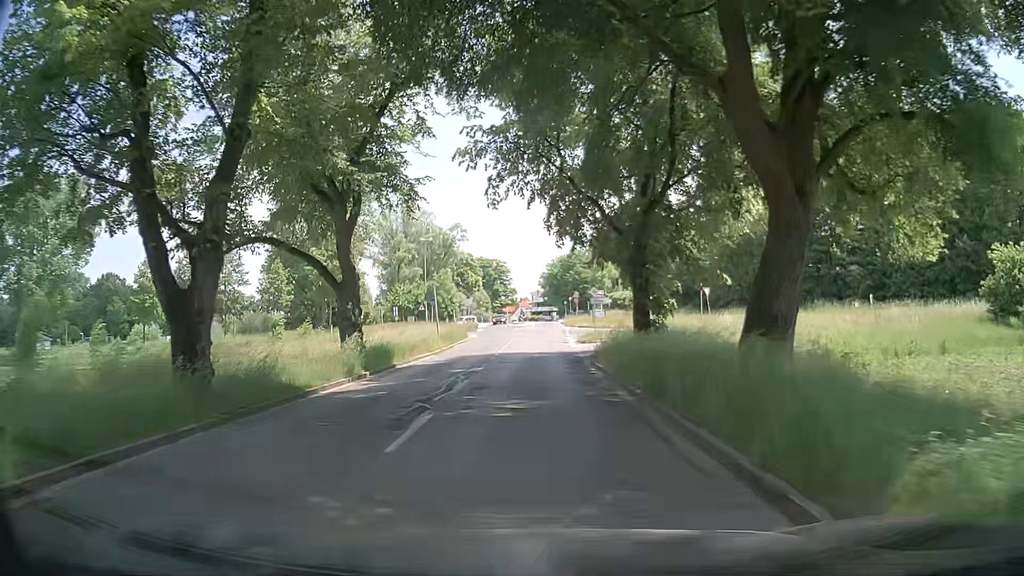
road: tertiary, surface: asphalt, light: Day
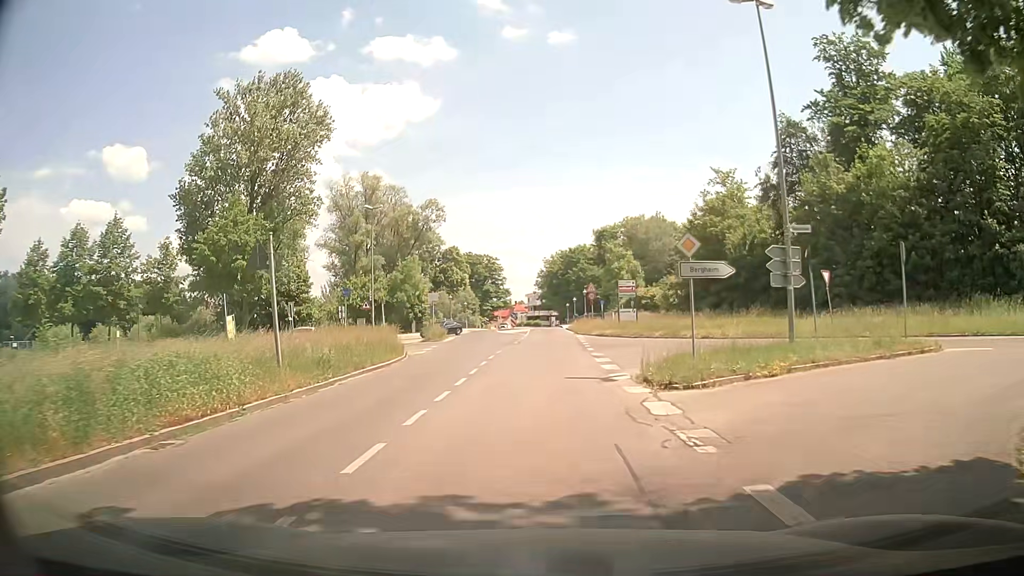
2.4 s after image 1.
(+0.2, +24.7) m; 0°
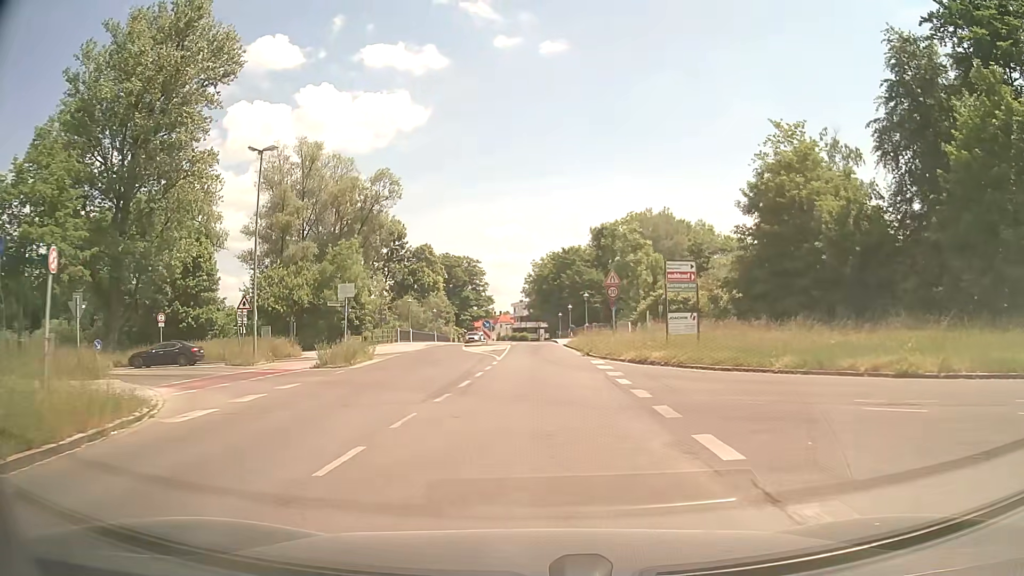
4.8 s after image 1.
(+0.4, +21.4) m; +1°
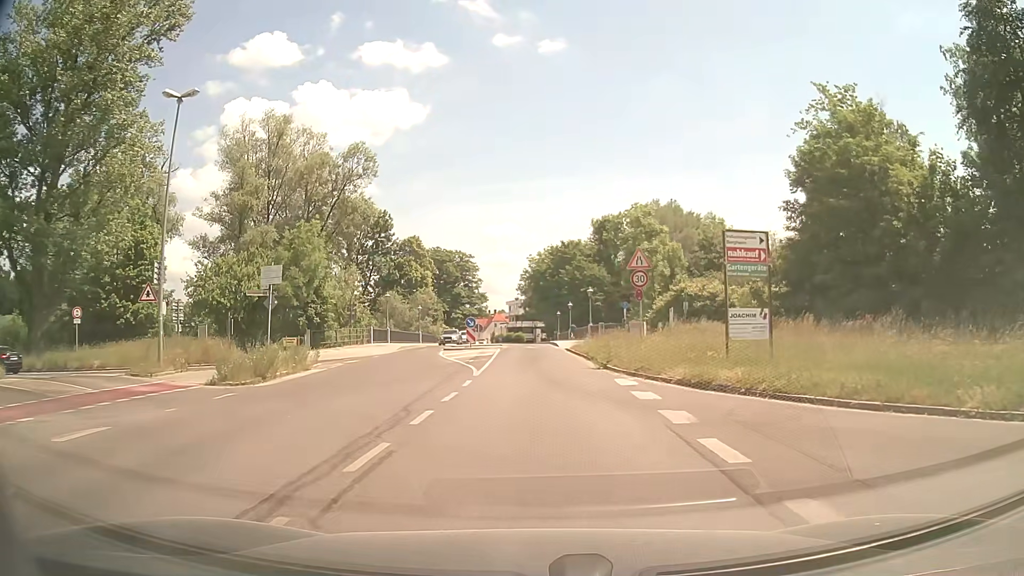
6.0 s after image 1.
(0.0, +8.9) m; +1°
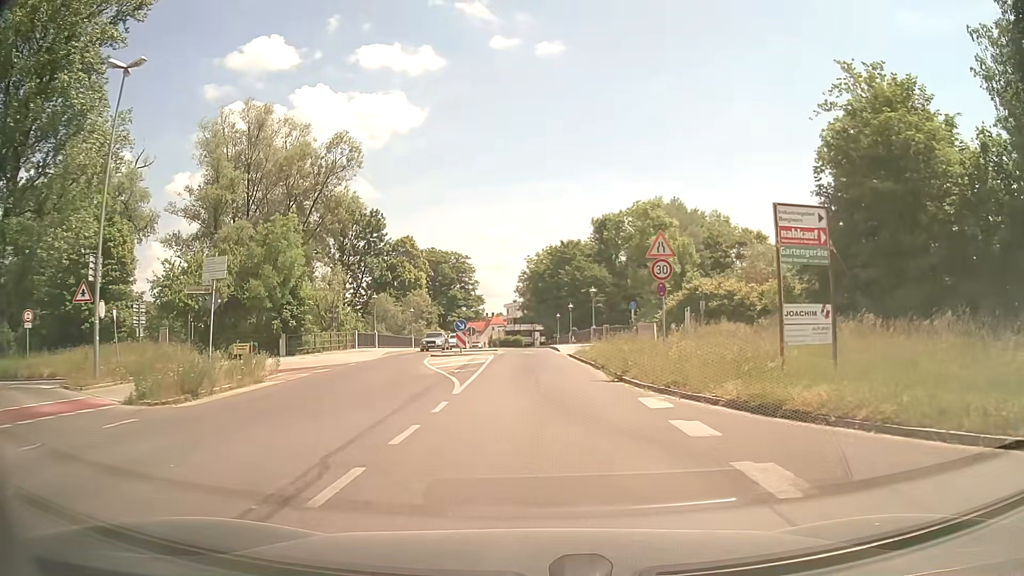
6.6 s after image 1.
(0.0, +4.3) m; 0°
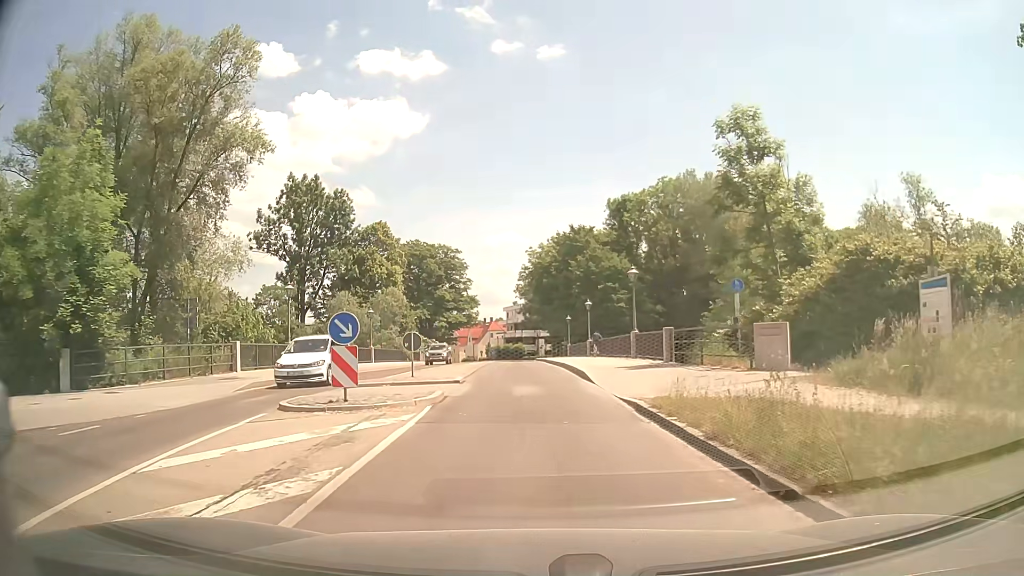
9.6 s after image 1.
(-0.2, +20.9) m; -1°
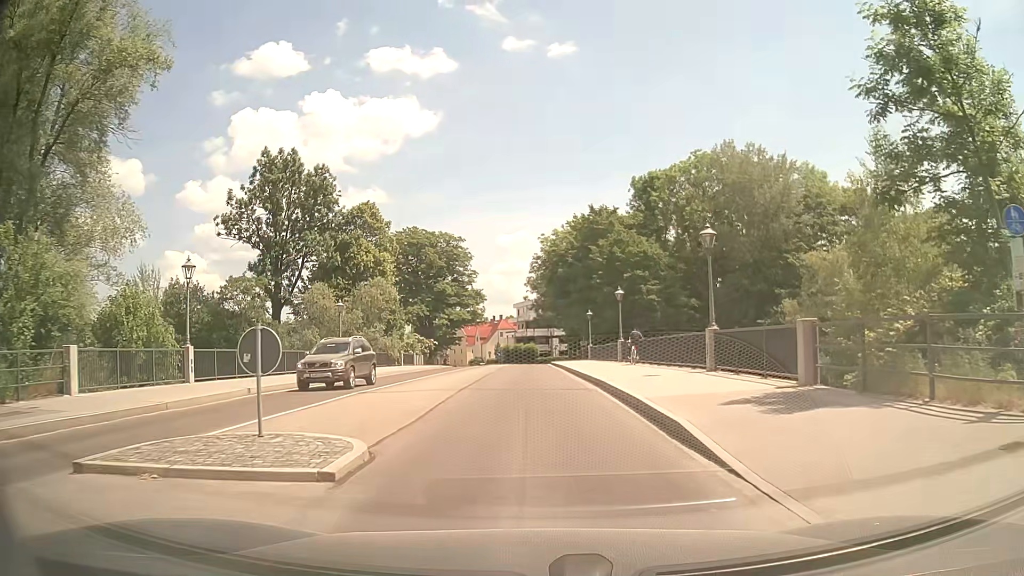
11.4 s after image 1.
(-0.1, +12.6) m; -1°
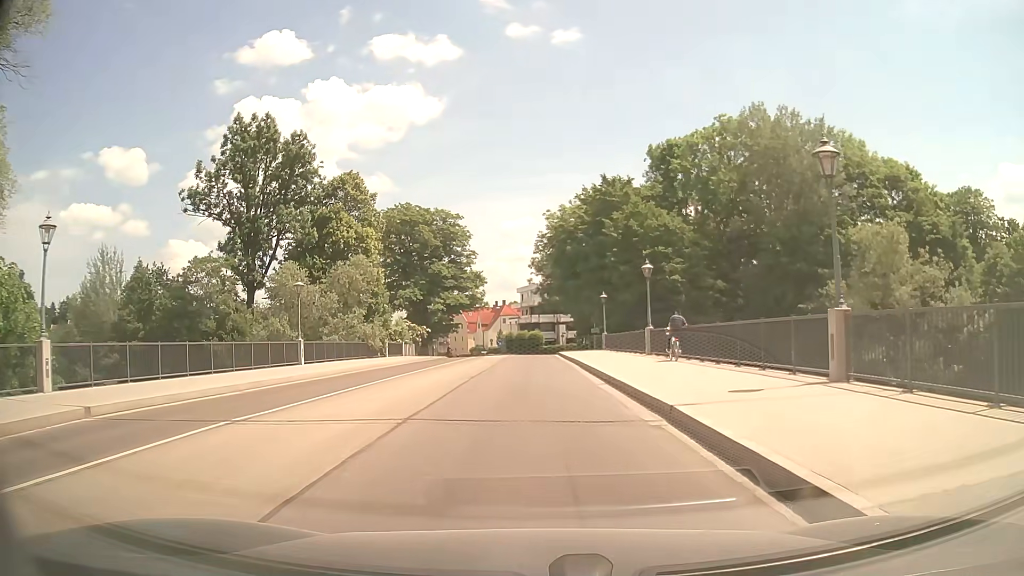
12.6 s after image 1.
(0.0, +8.8) m; -1°
(0, +10) (0, +20) (0, +30) (+1, +40) (+1, +50) (+1, +60) (+1, +70) (+1, +80) (0, +90) (-3, +100) m
